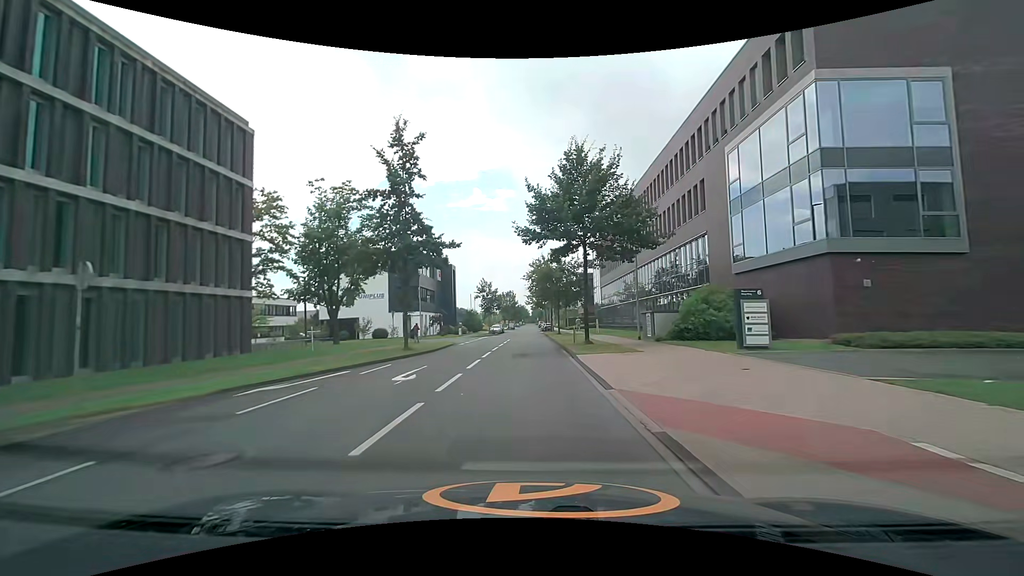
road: unclassified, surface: asphalt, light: Day
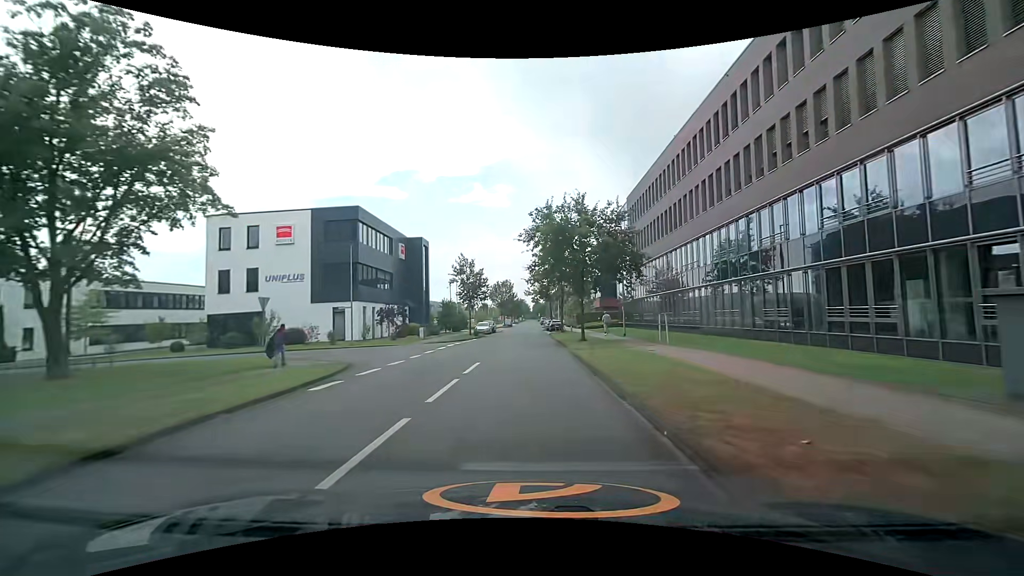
(-0.2, +23.8) m; -1°
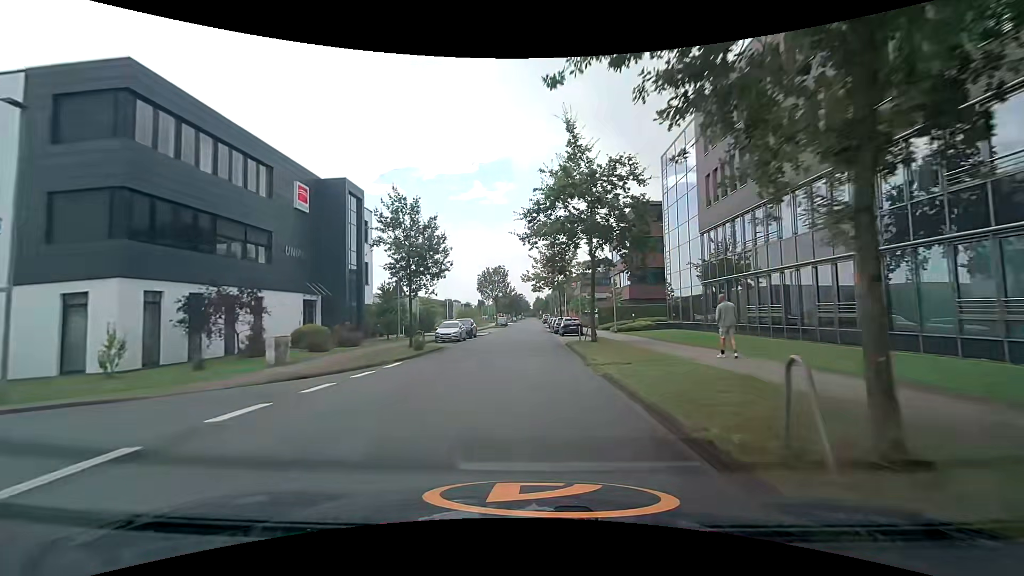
(+0.4, +24.8) m; 0°
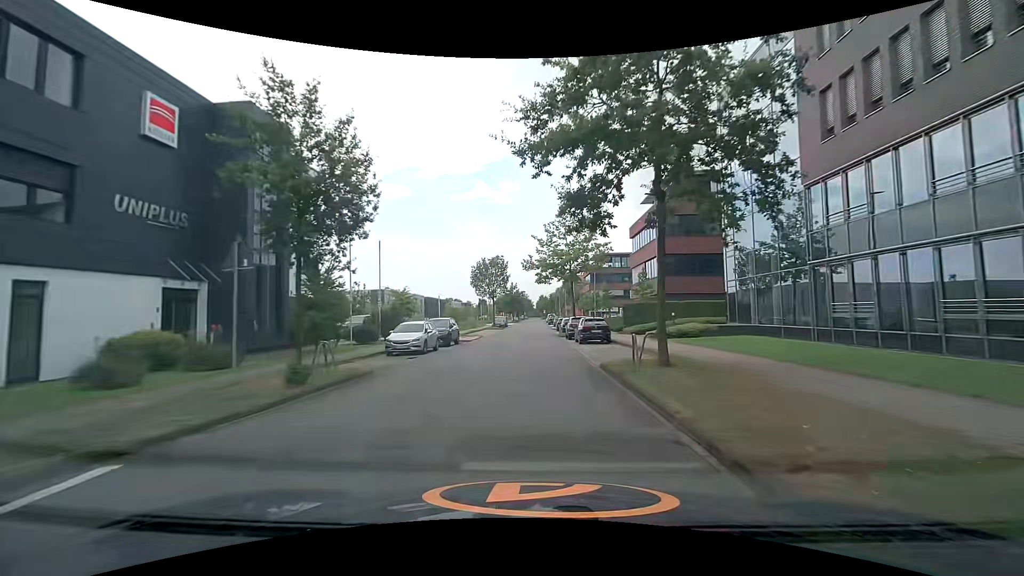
(0.0, +12.6) m; 0°
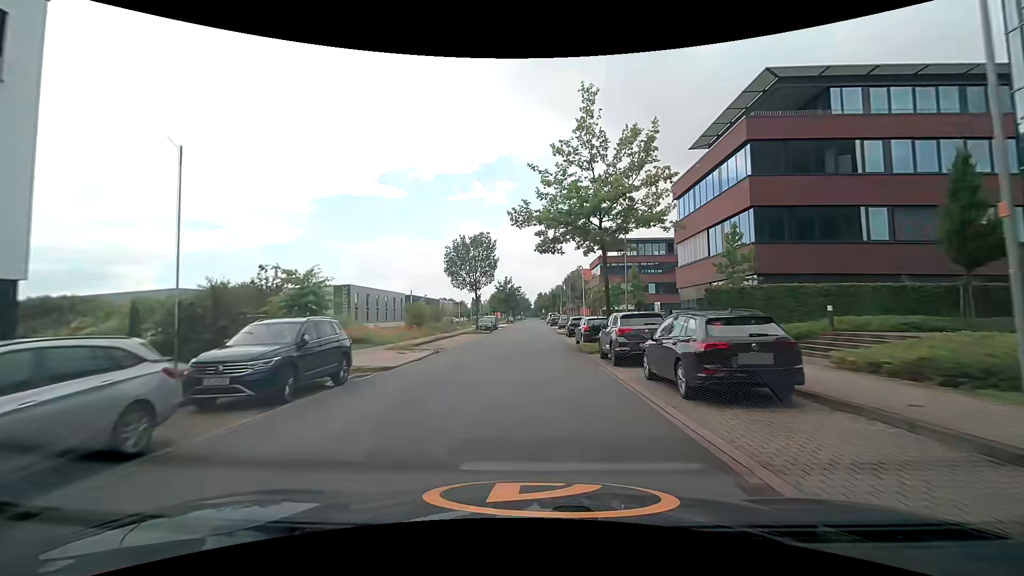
(-0.1, +19.3) m; 0°
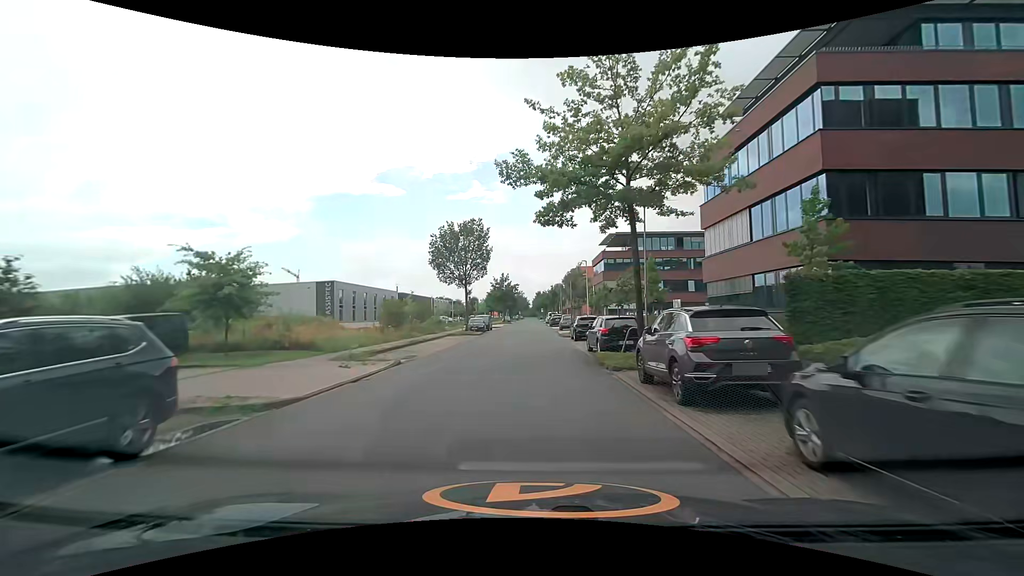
(0.0, +6.6) m; -1°
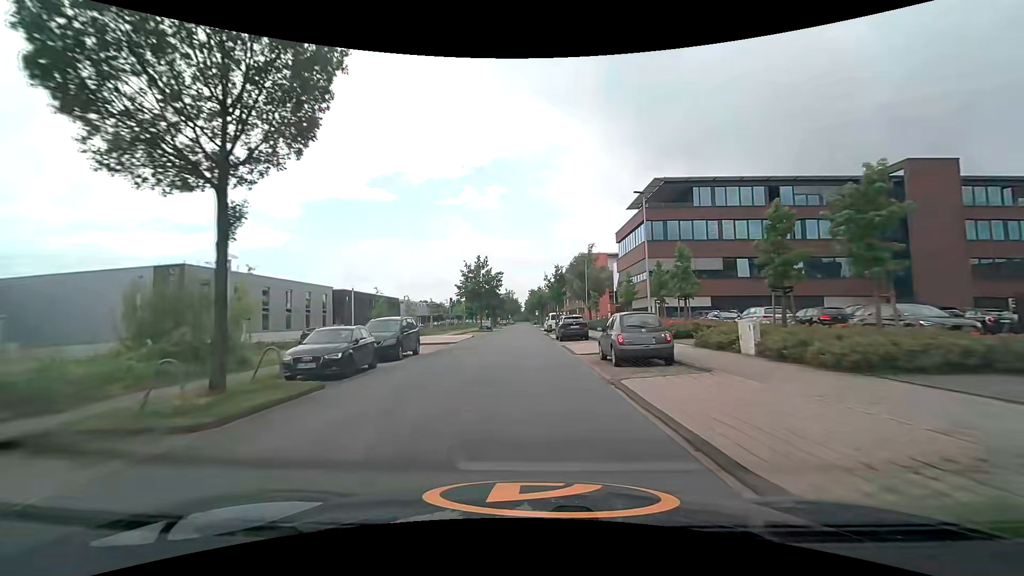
(+0.5, +34.5) m; +1°
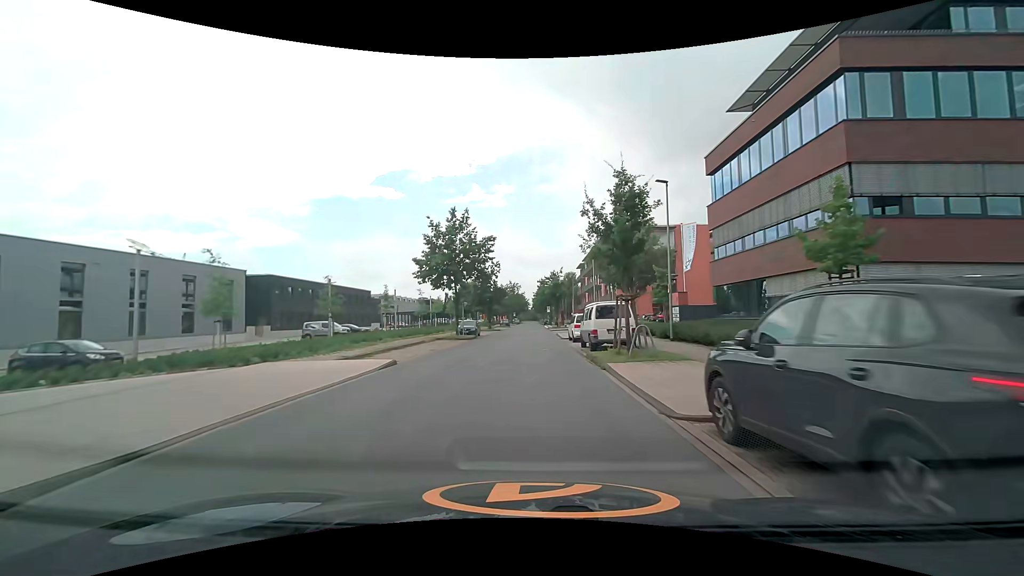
(-0.2, +28.6) m; -1°
(0, +10) (0, +20) (0, +30) (0, +40) (0, +50) (0, +60) (0, +70) (0, +80) (0, +90) (+1, +100) m
